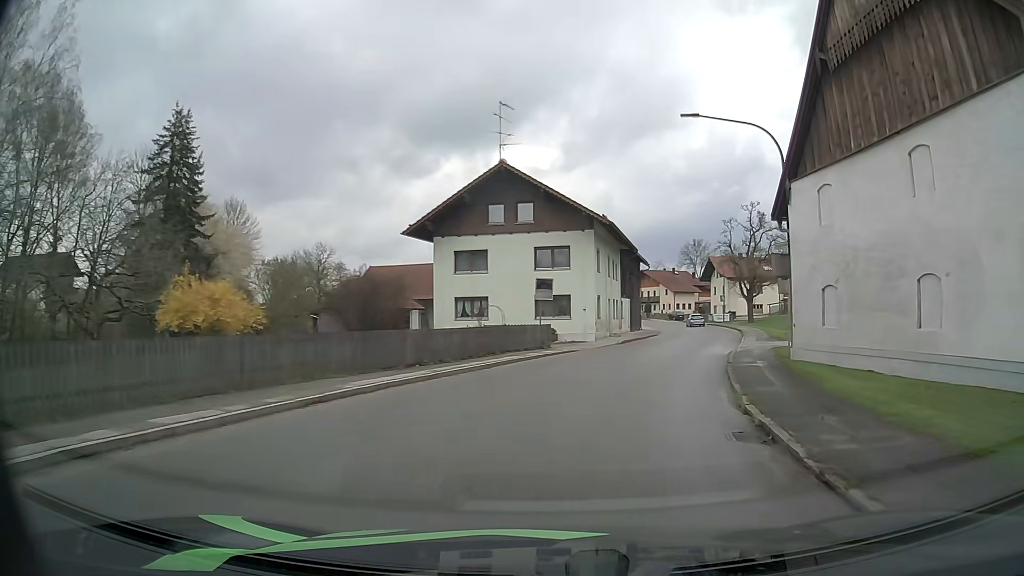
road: tertiary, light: Day
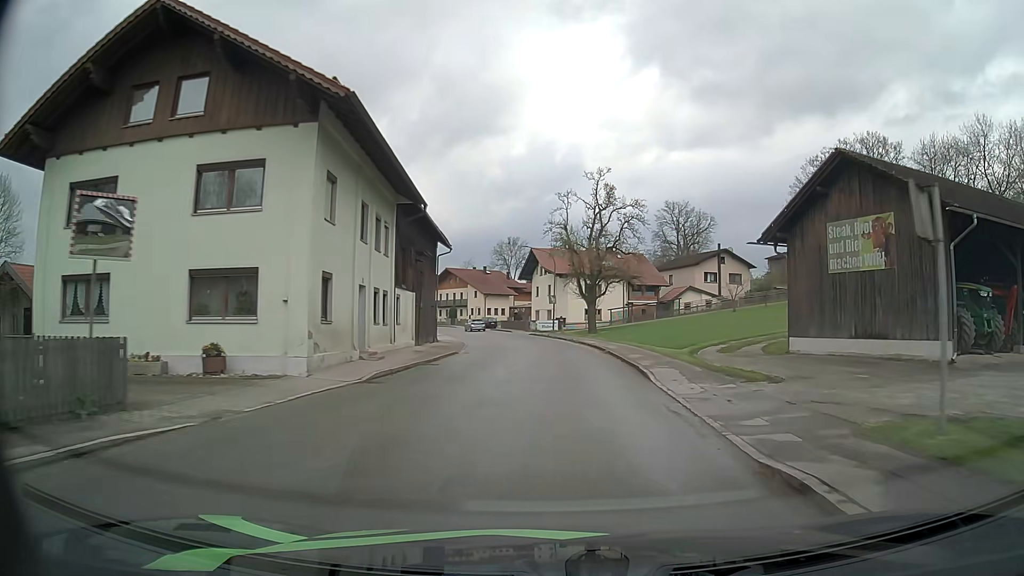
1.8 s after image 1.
(+3.2, +20.4) m; +16°
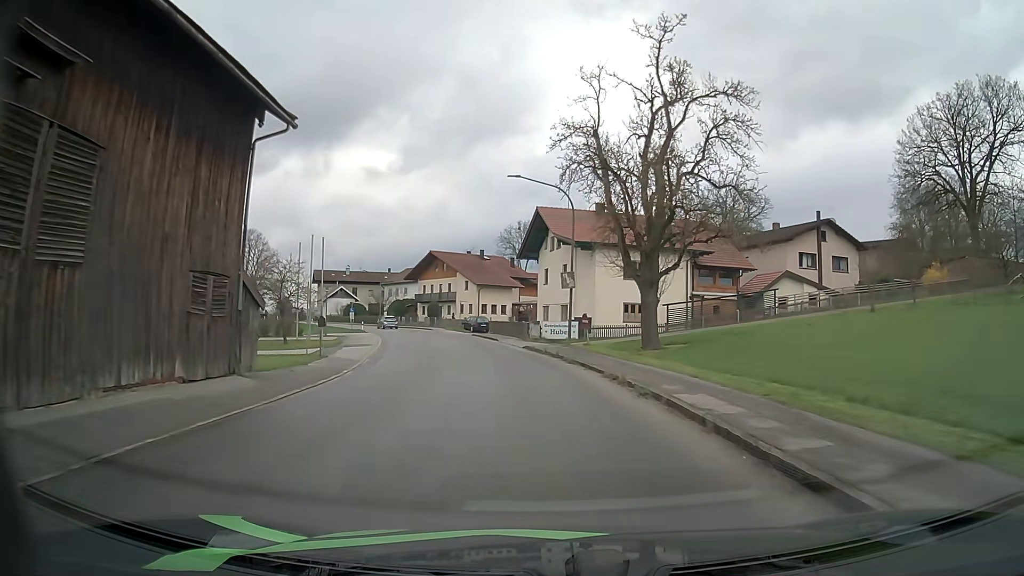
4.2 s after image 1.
(+0.4, +28.4) m; -1°
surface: asphalt
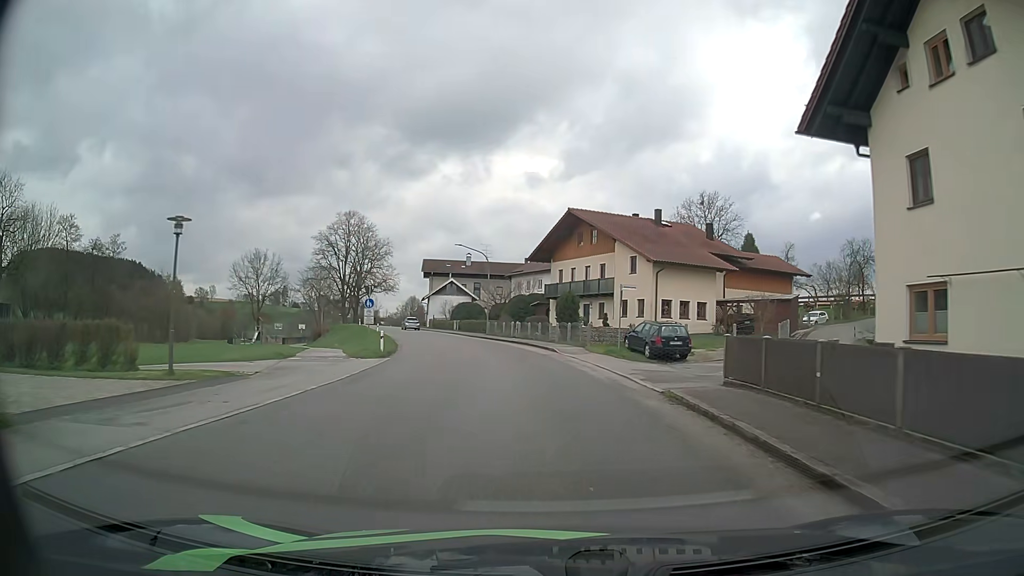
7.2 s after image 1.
(-4.5, +36.9) m; -14°
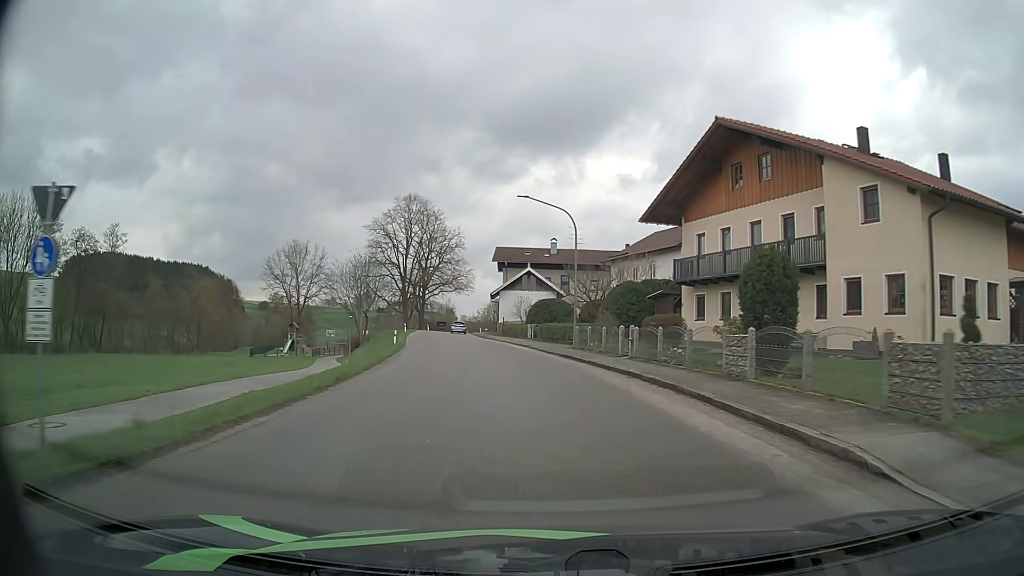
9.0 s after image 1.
(-1.4, +23.3) m; -8°
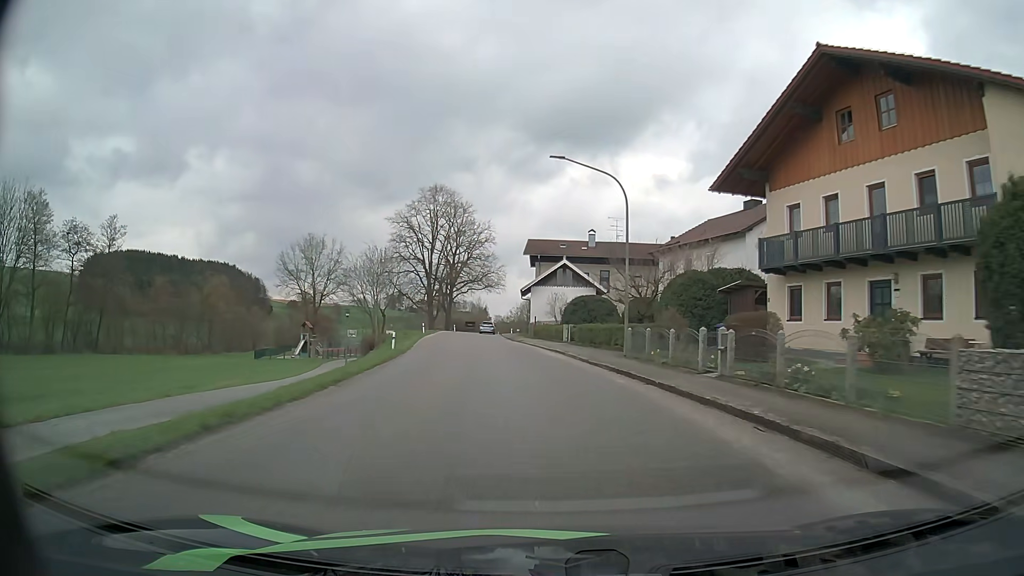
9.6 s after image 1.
(-0.2, +8.1) m; -3°
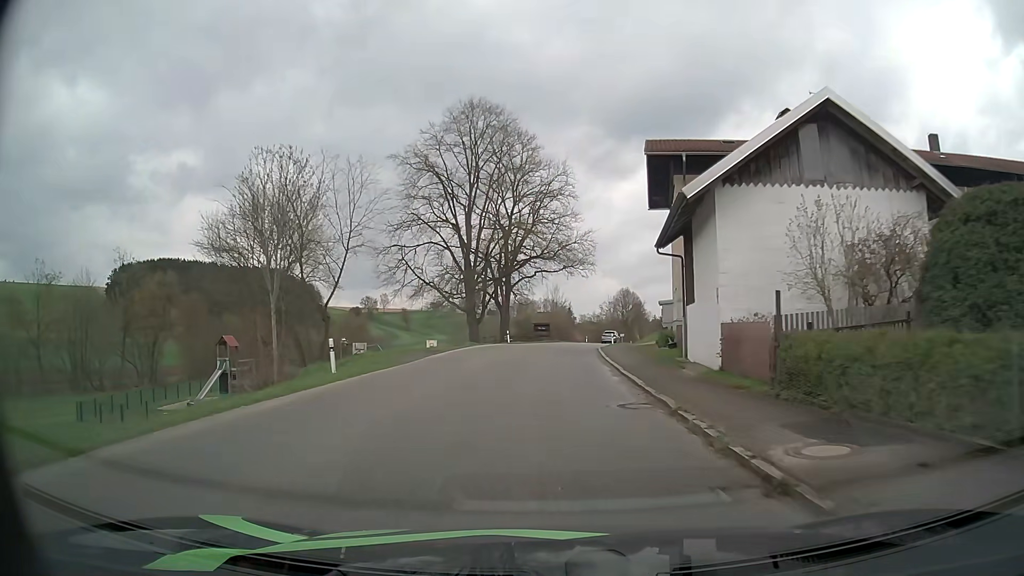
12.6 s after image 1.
(-3.2, +42.2) m; -7°
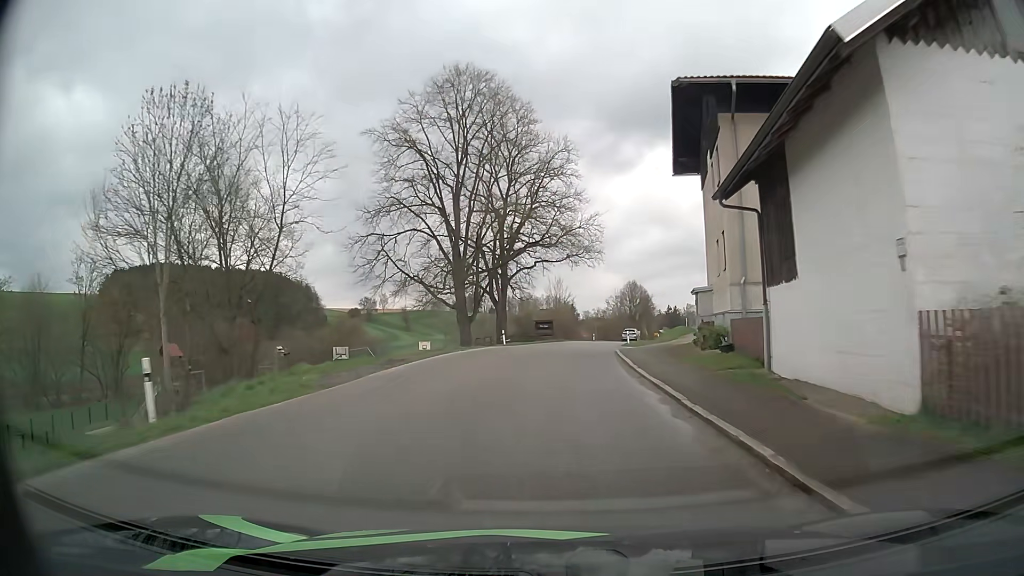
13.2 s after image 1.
(0.0, +8.3) m; -1°
(0, +10) (0, +20) (+1, +30) (+2, +40) (+4, +50) (+5, +60) (+8, +69) (+10, +79) (+12, +89) (+15, +98) m
